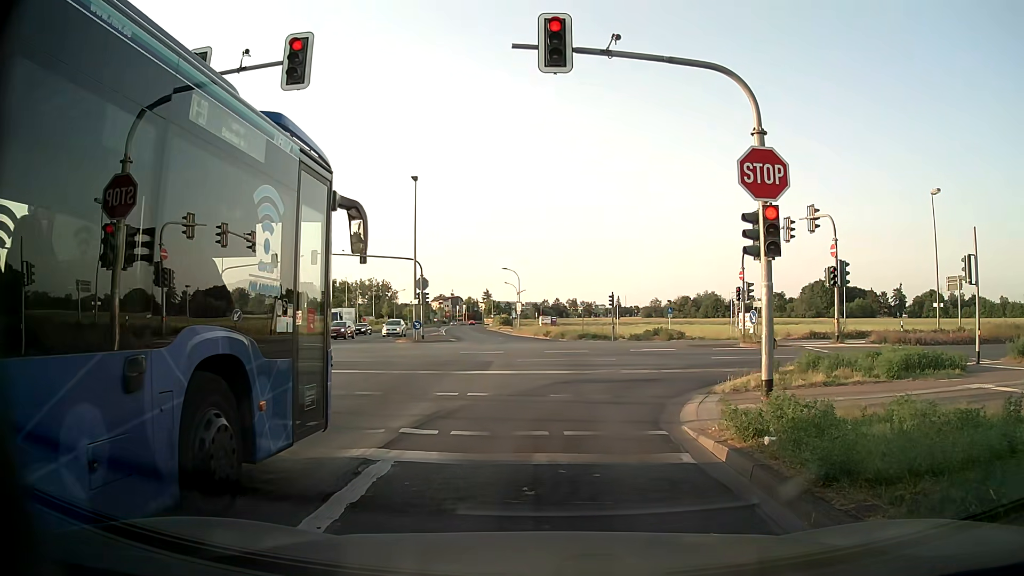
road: tertiary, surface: asphalt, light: Day
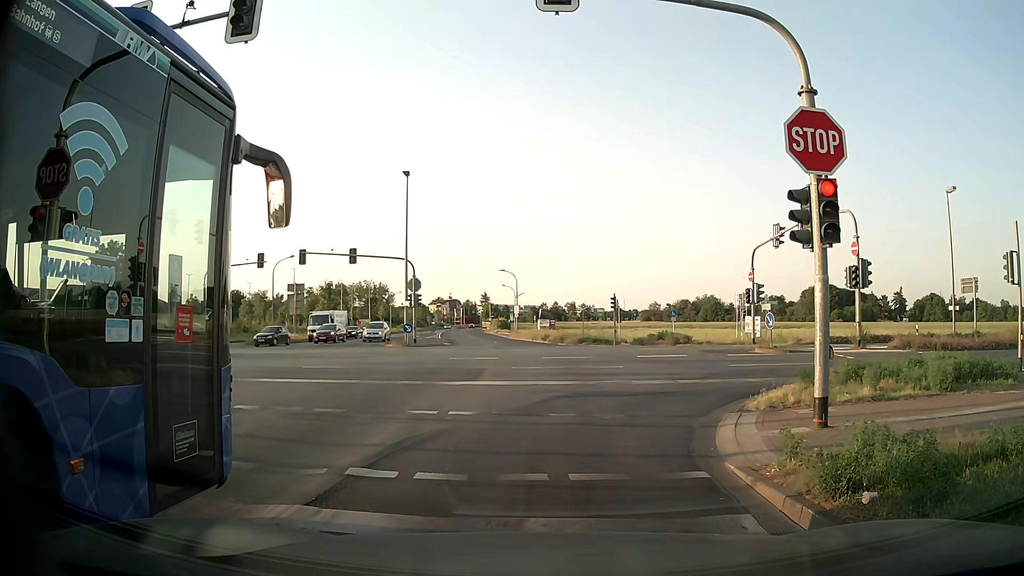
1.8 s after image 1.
(0.0, +2.1) m; -1°
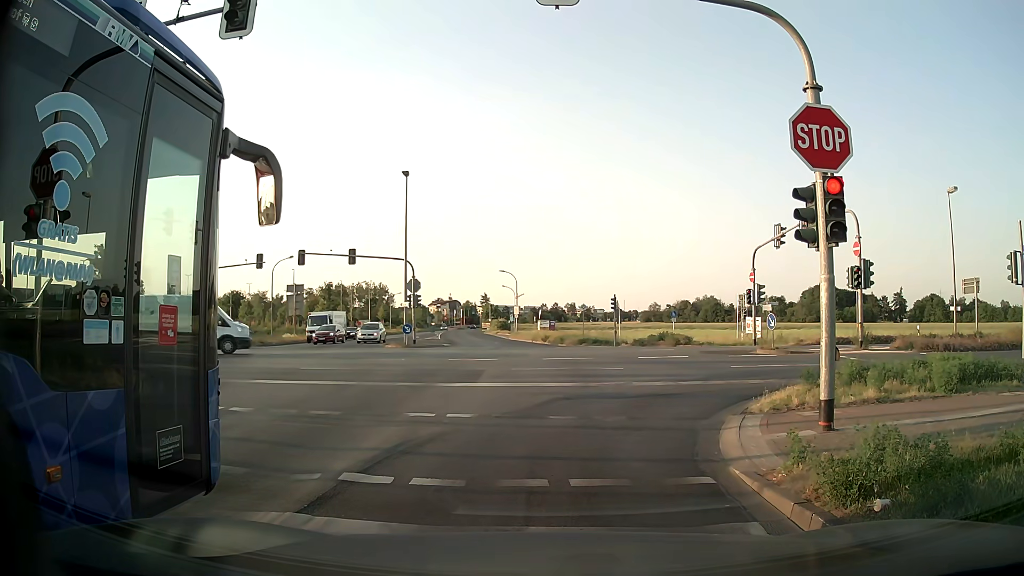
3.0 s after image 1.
(0.0, +0.2) m; 0°
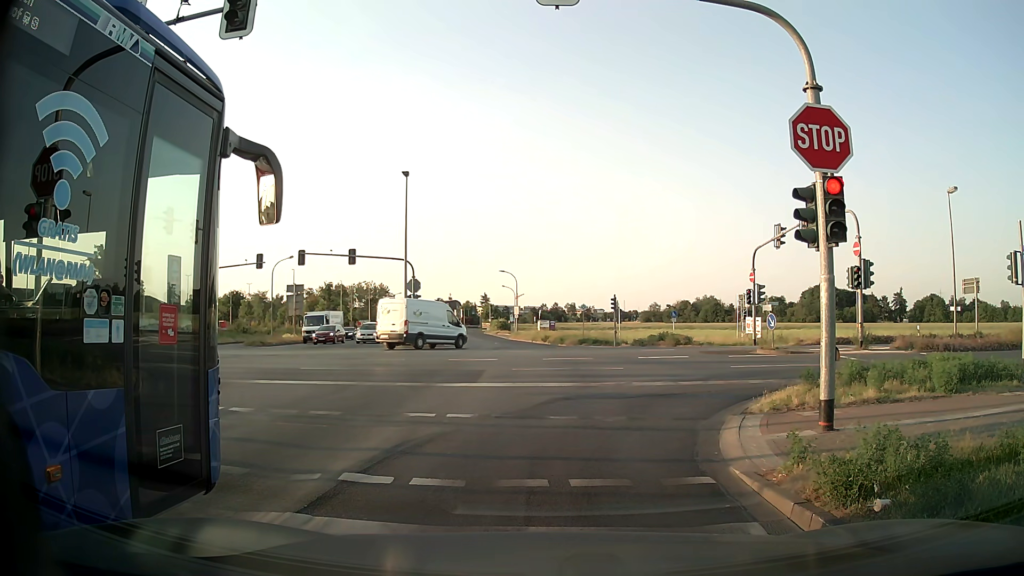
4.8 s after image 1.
(0.0, 0.0) m; 0°
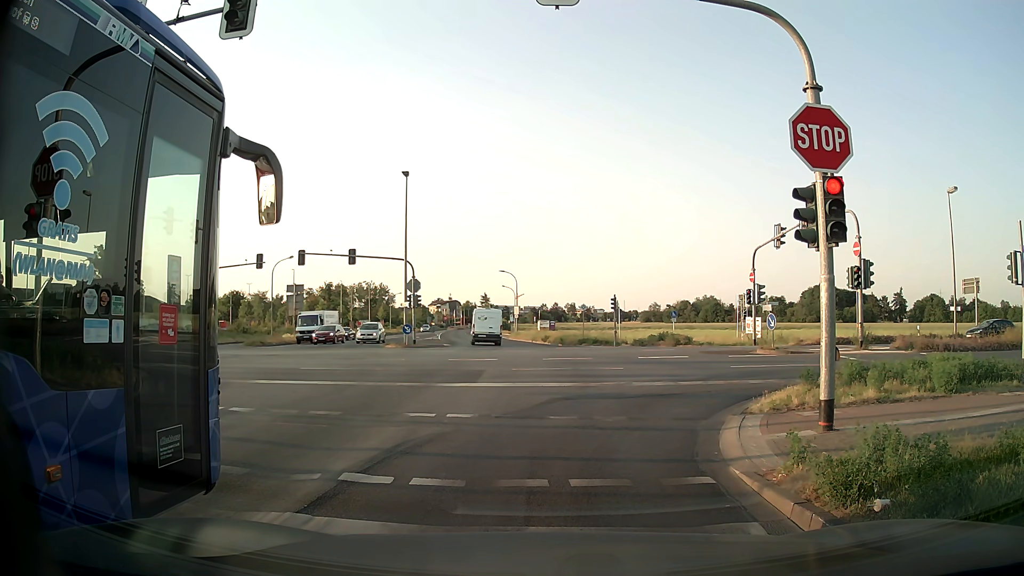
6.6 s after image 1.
(0.0, 0.0) m; 0°
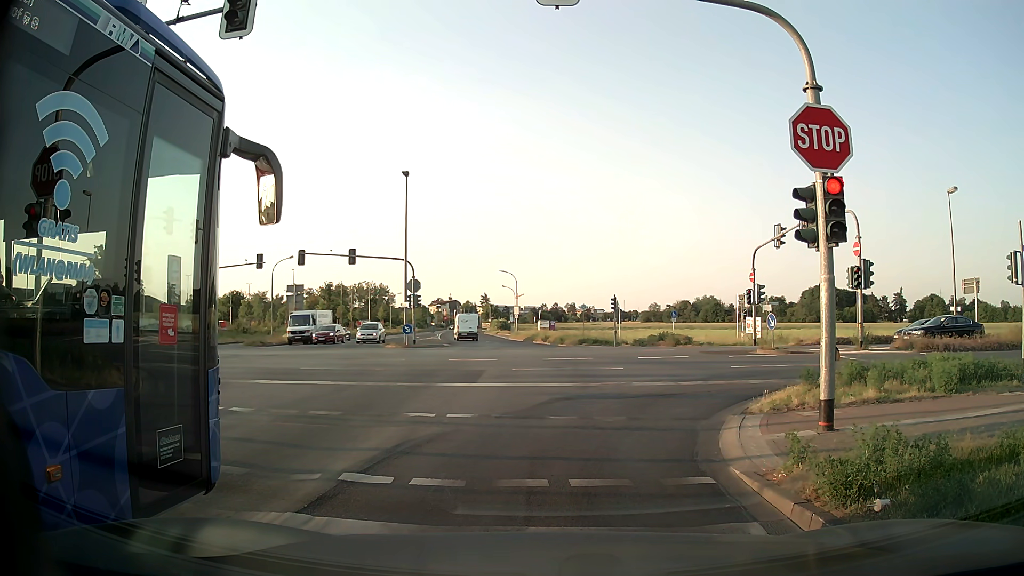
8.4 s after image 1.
(0.0, 0.0) m; 0°
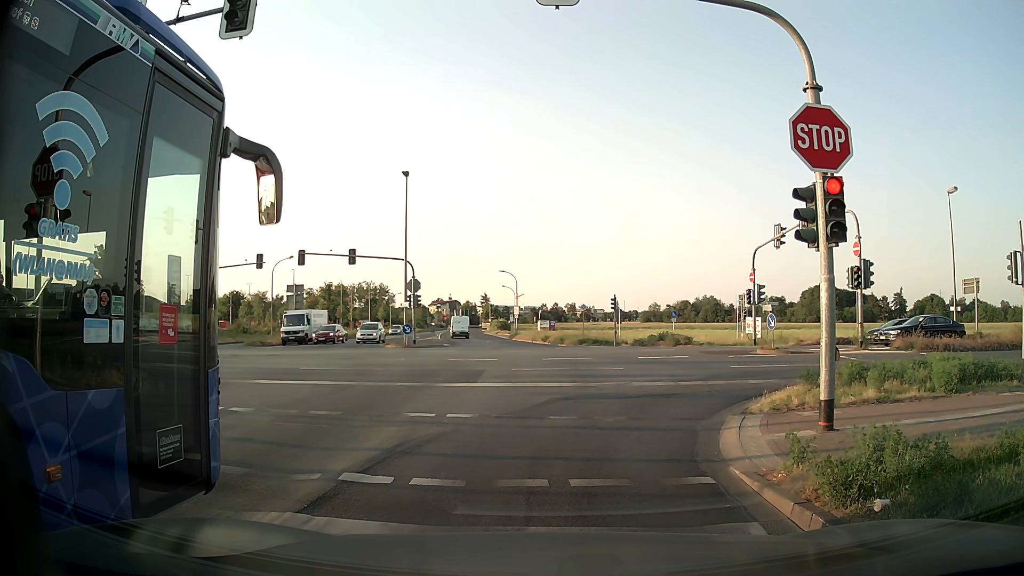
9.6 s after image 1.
(0.0, 0.0) m; 0°
(+1, +10) (+6, +18) (+15, +20) (+25, +20) (+35, +20) (+45, +20) (+55, +21) (+65, +21) (+75, +21) (+85, +22) m
